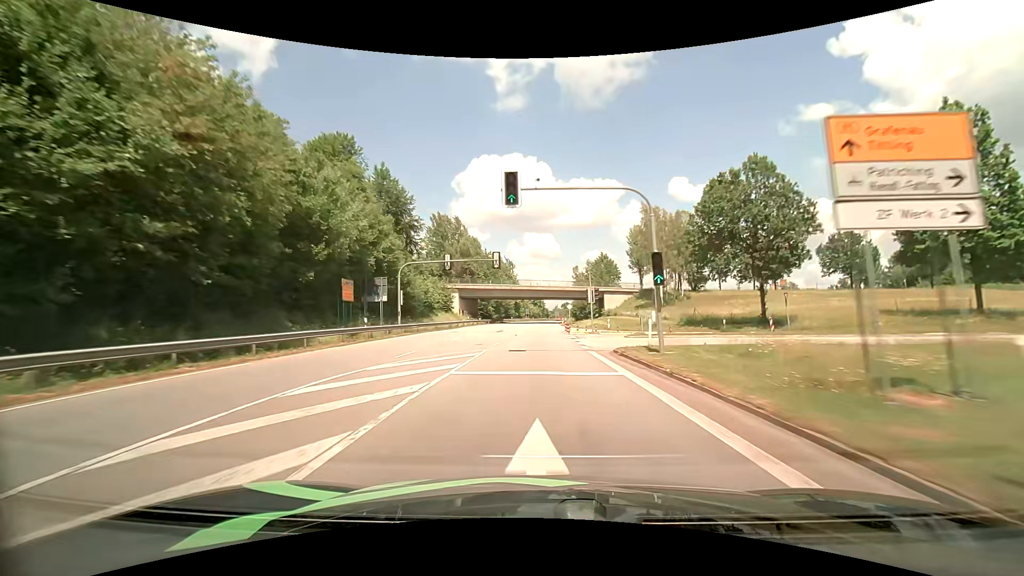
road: primary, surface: asphalt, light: Day
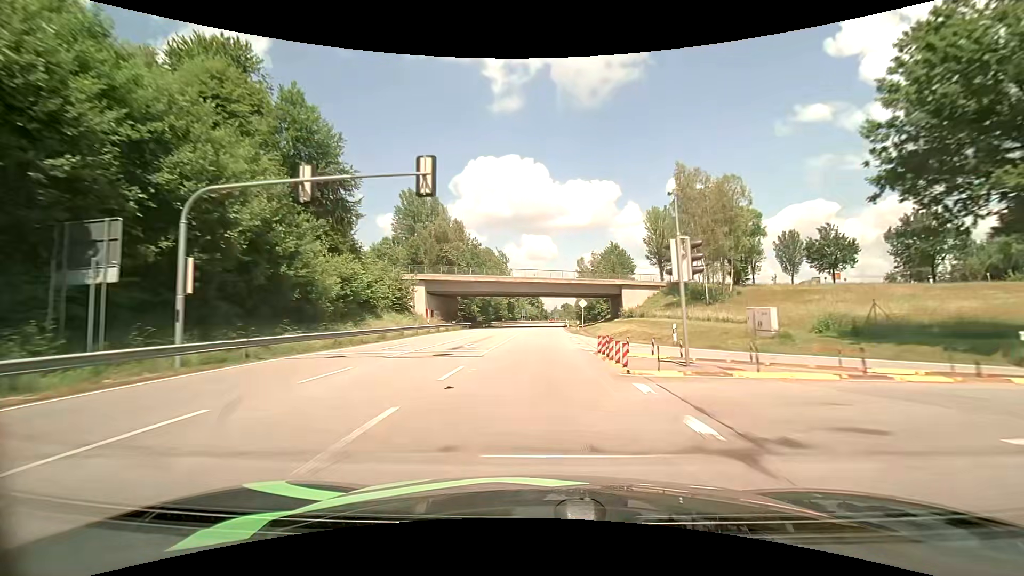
(0.0, +24.3) m; 0°
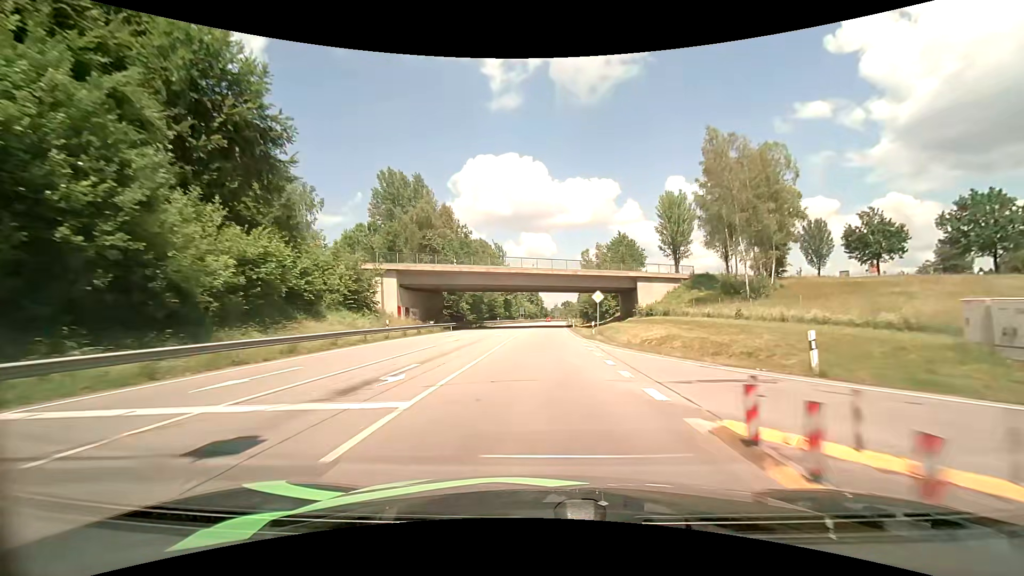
(0.0, +12.3) m; 0°
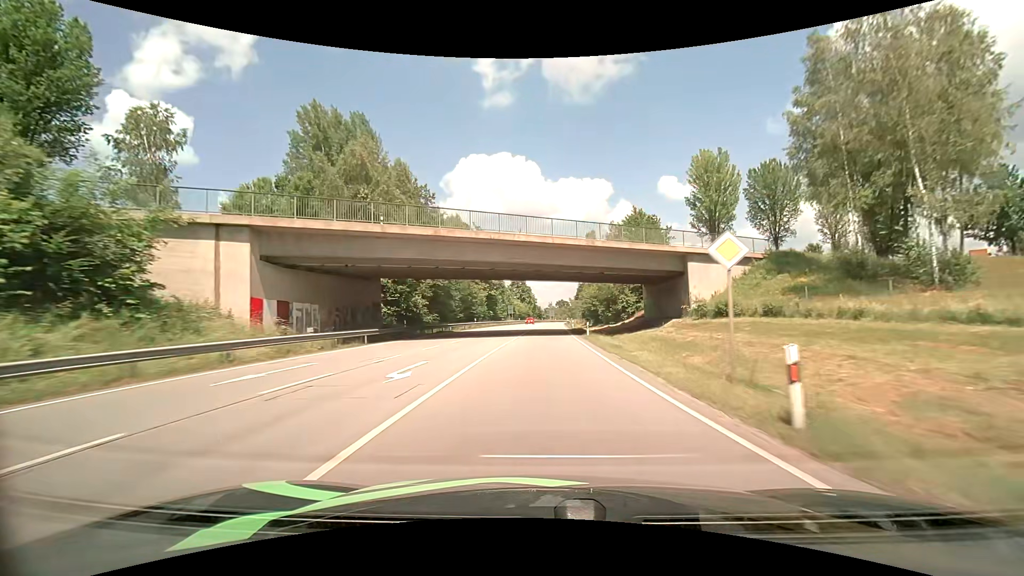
(+0.1, +24.8) m; +1°
